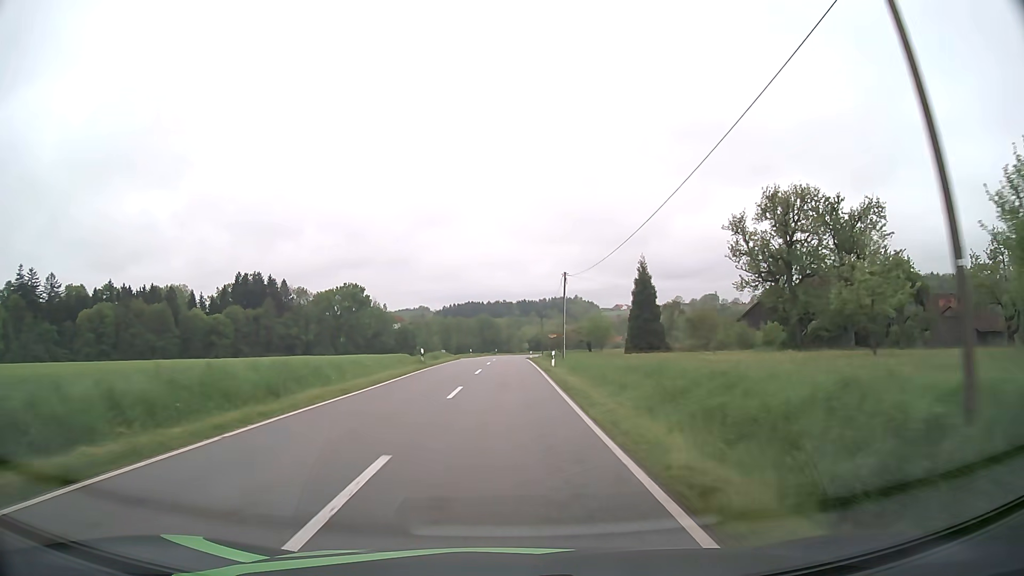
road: tertiary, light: Day
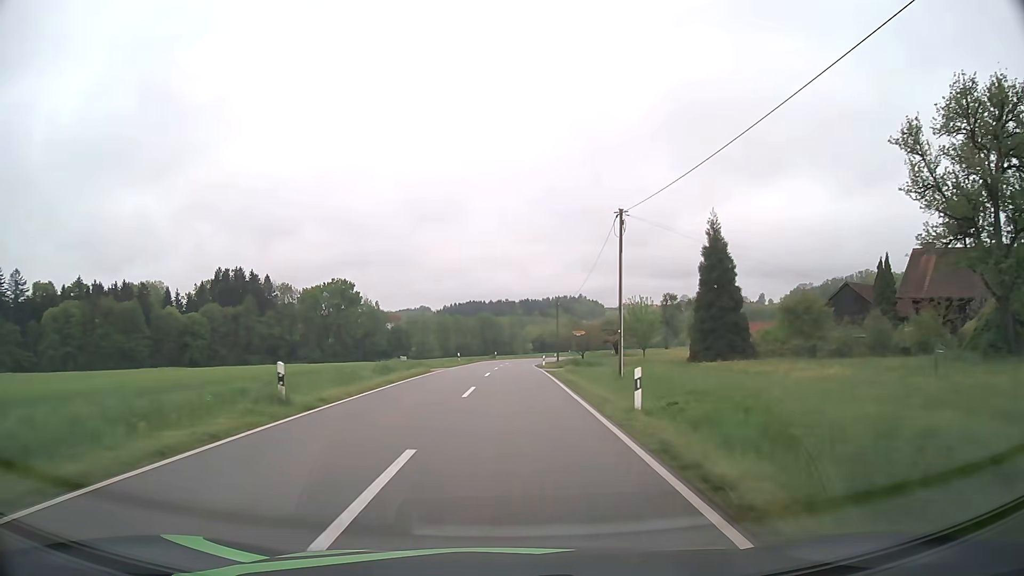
(0.0, +23.5) m; 0°
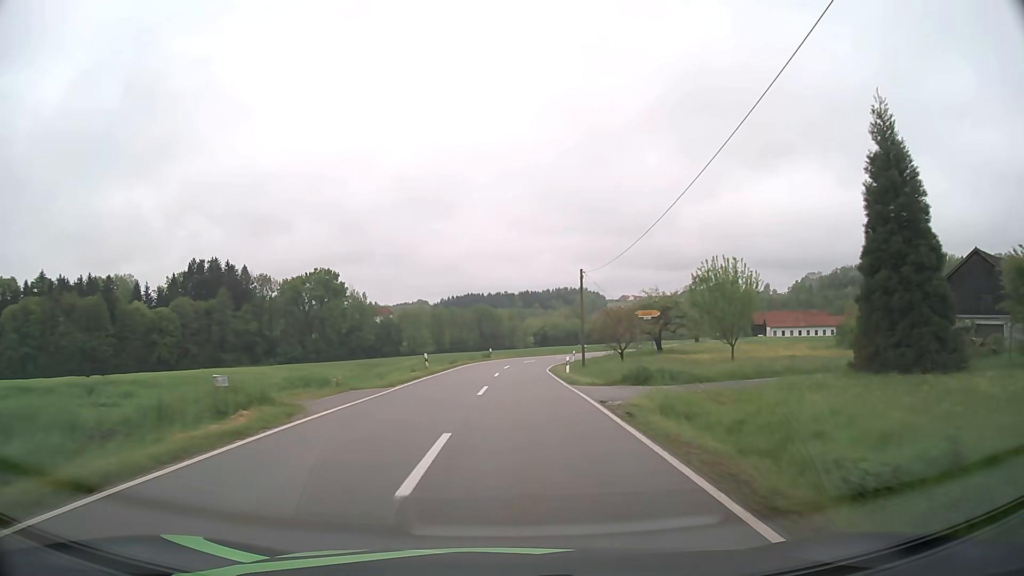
(0.0, +22.5) m; 0°
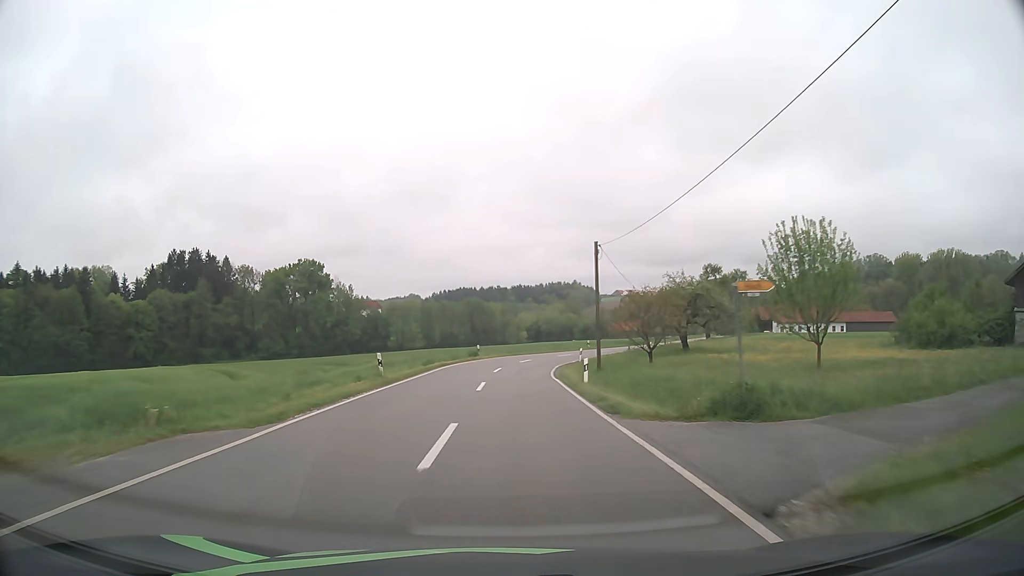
(0.0, +10.6) m; +1°
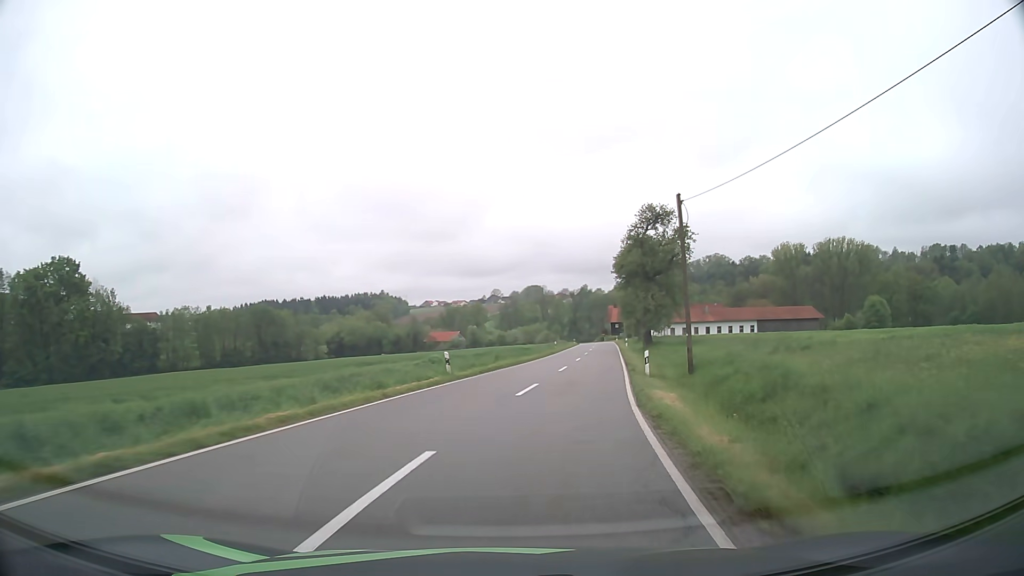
(+3.9, +50.7) m; +16°
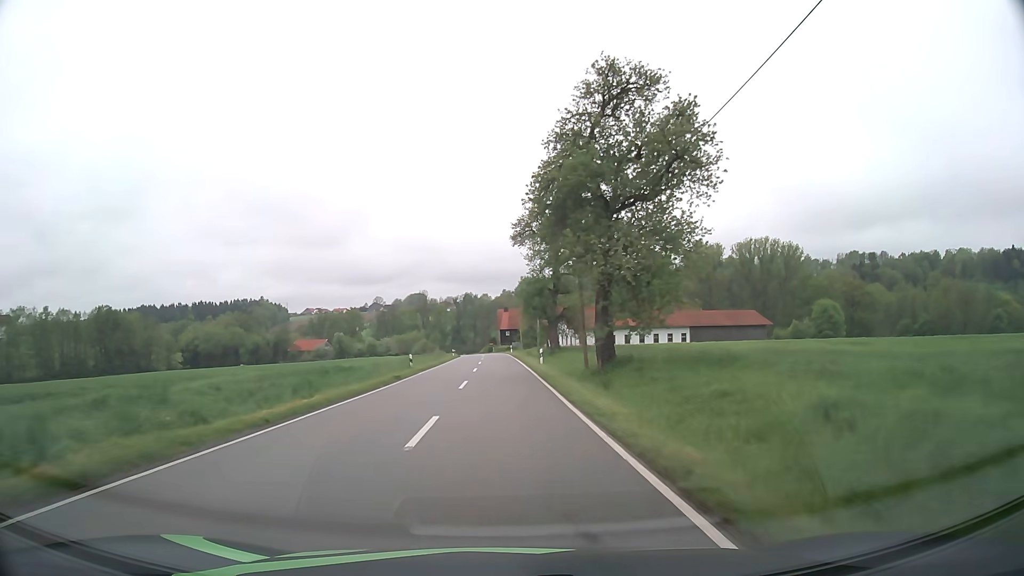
(+3.9, +31.3) m; +10°
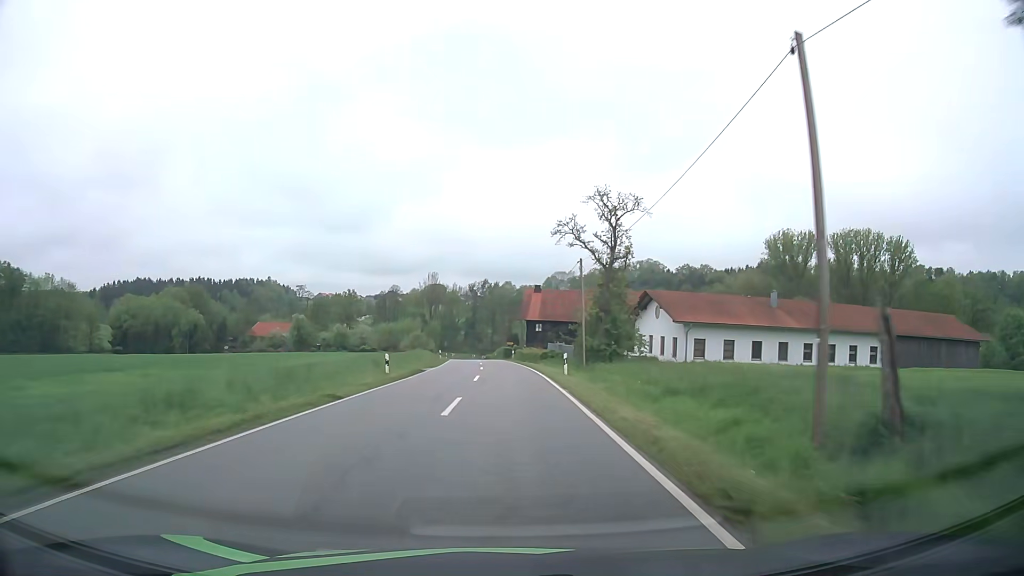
(-0.8, +56.9) m; -2°
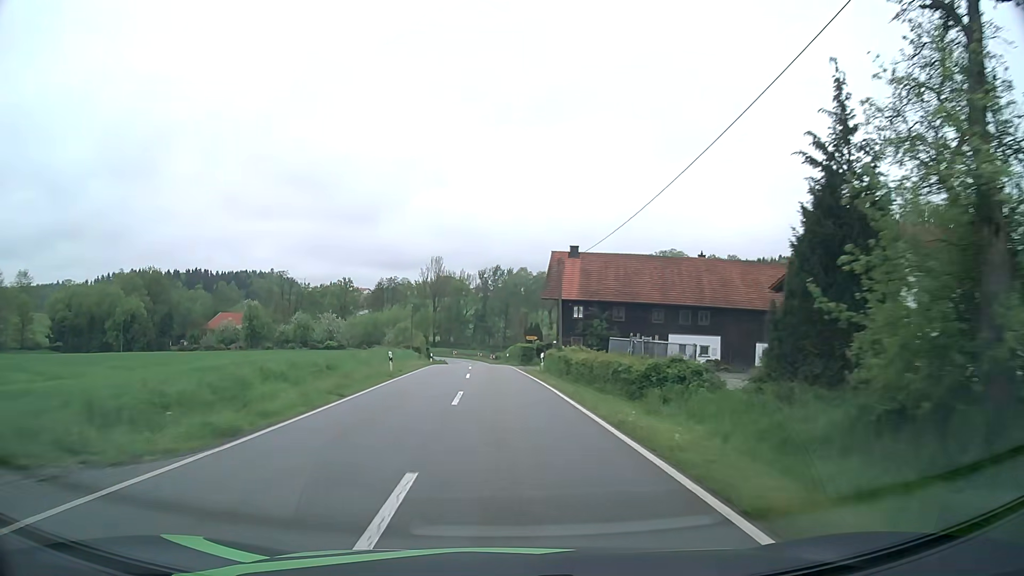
(-0.2, +33.5) m; -1°
(0, +10) (0, +20) (-1, +30) (-1, +40) (-1, +50) (-2, +60) (-2, +70) (-3, +80) (-3, +90) (-4, +100) m
